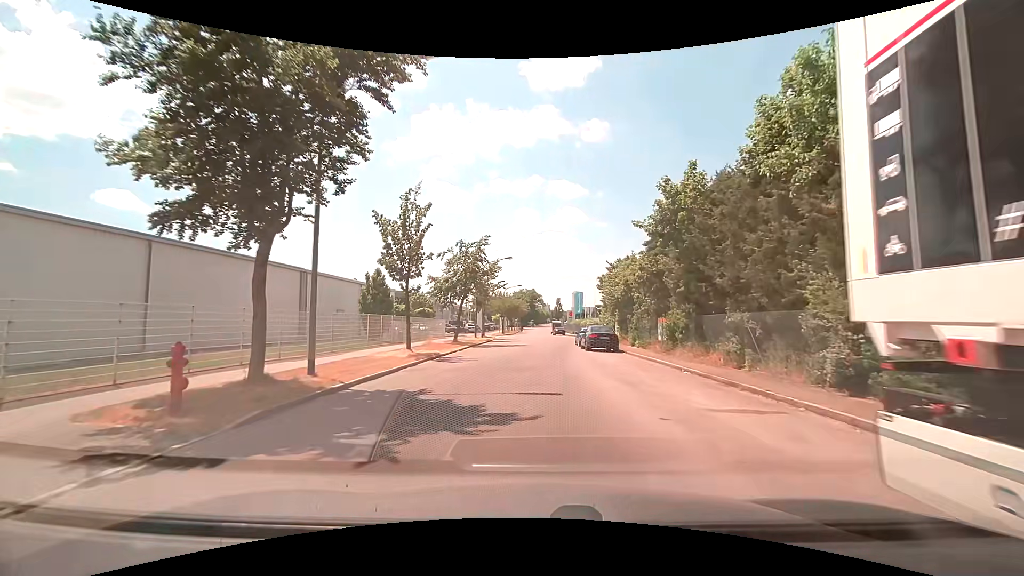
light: Day
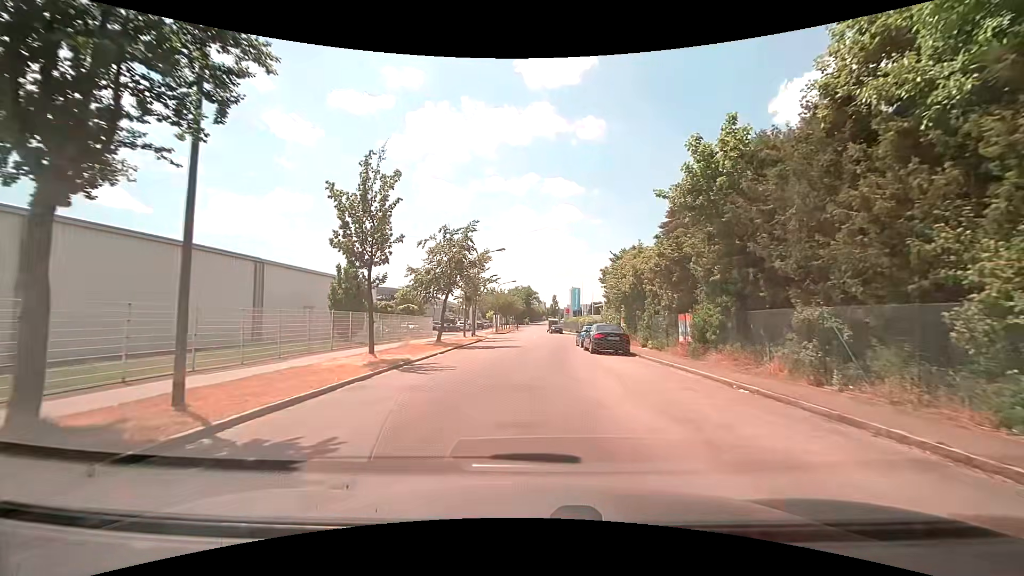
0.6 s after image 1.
(0.0, +4.6) m; 0°
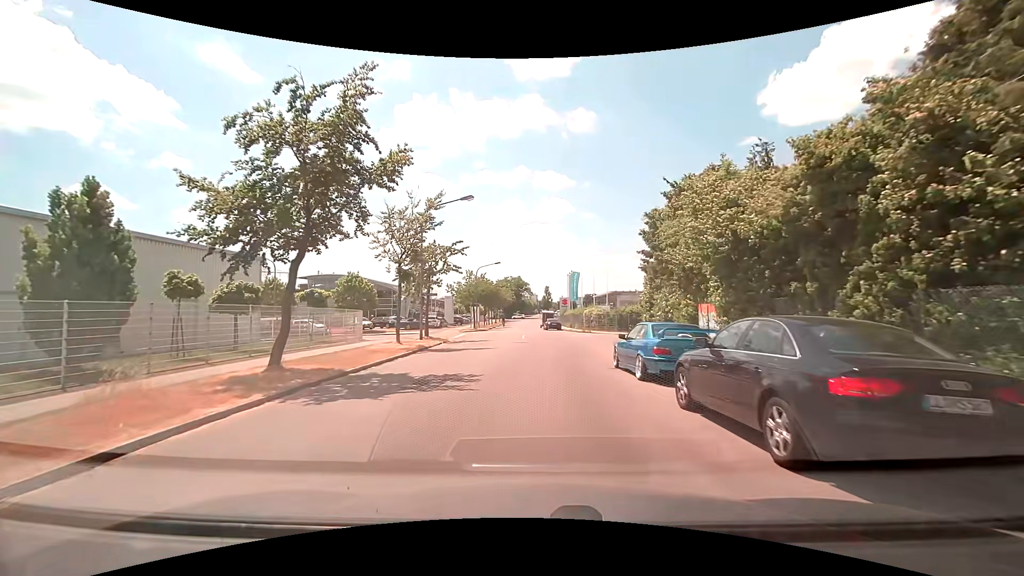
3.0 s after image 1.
(+0.3, +18.5) m; +1°
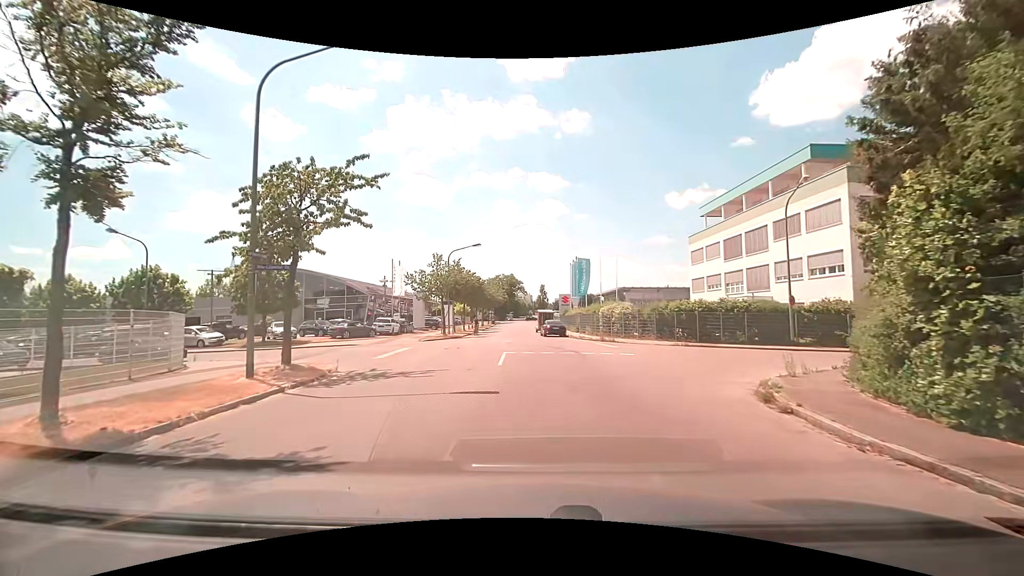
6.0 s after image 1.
(+0.2, +17.1) m; +2°
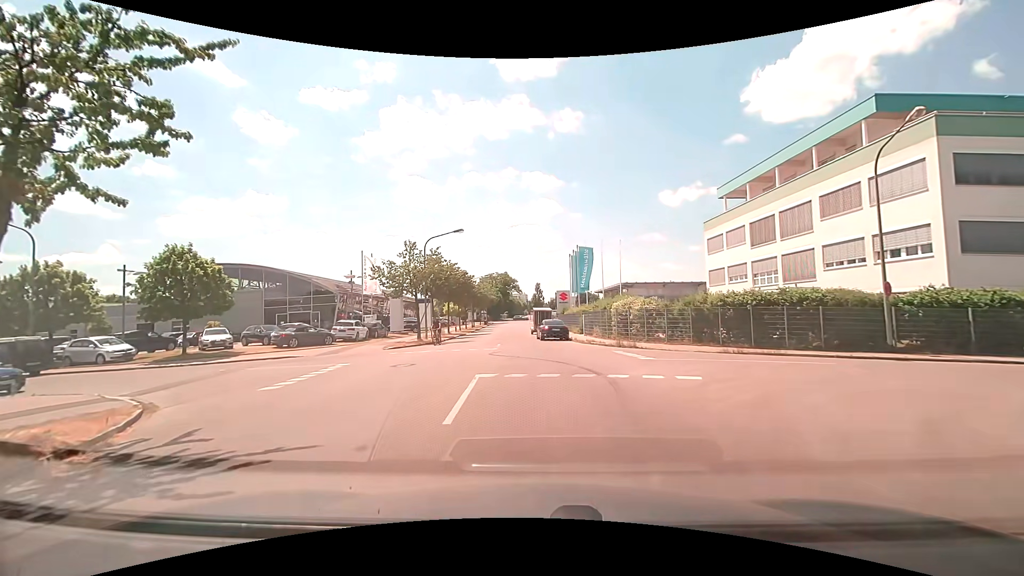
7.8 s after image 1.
(0.0, +7.9) m; 0°
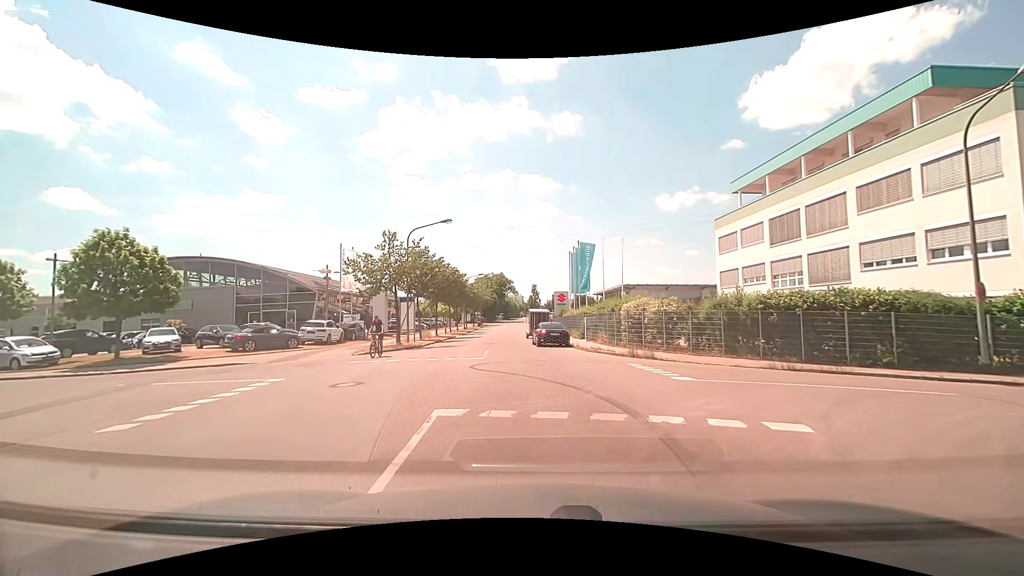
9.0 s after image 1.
(0.0, +4.3) m; -1°
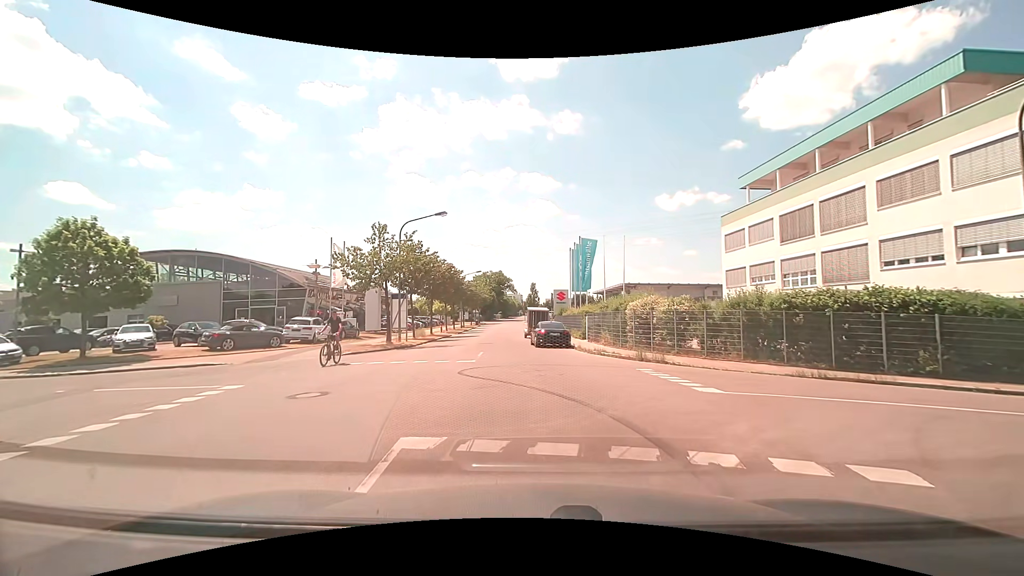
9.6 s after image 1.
(0.0, +1.8) m; +1°
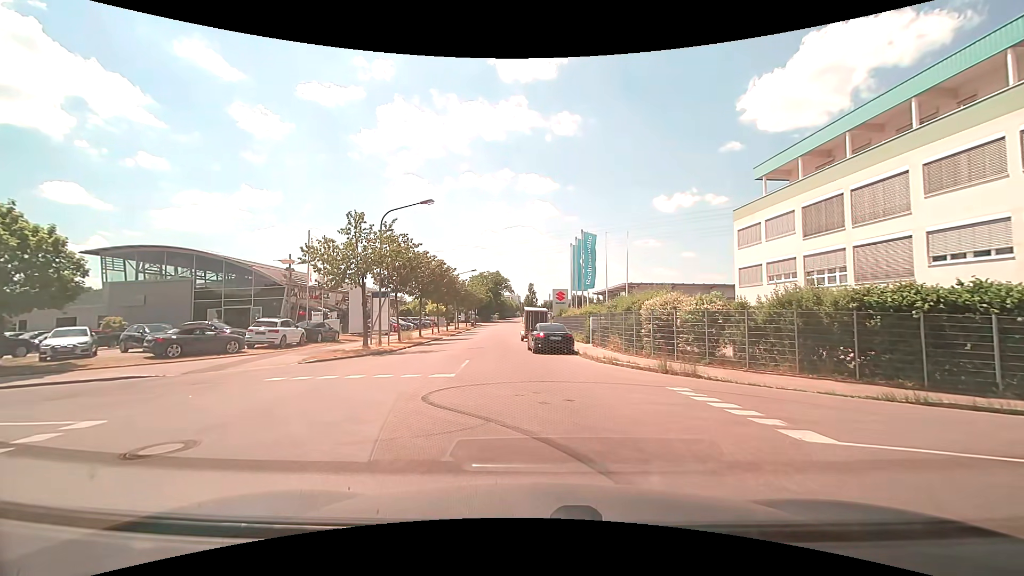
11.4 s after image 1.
(0.0, +3.6) m; +1°
(0, +10) (-1, +20) (-2, +30) (-3, +40) (-3, +50) (-3, +60) (-4, +70) (-4, +80) (-4, +90) (-5, +100) m
